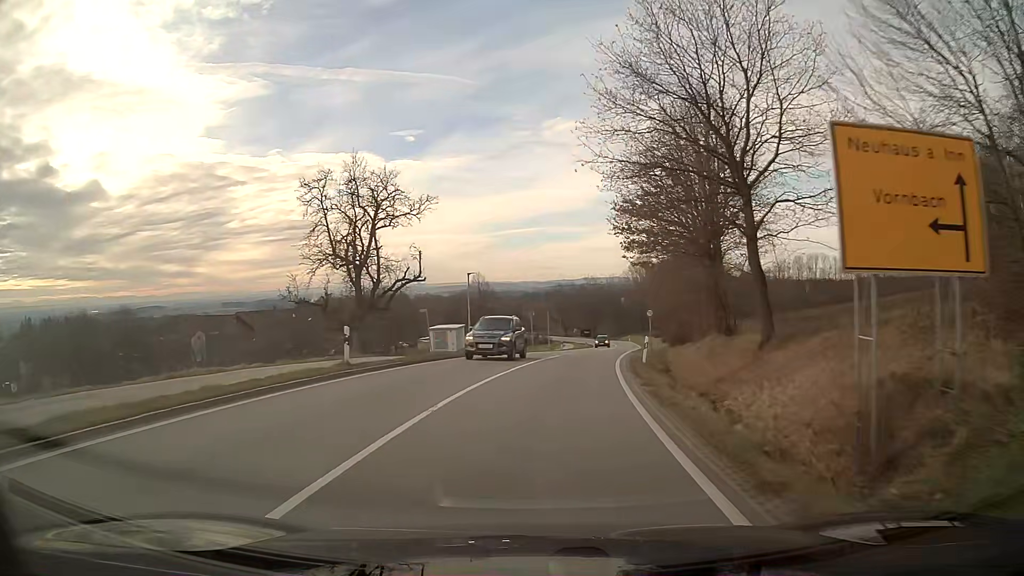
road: secondary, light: Day
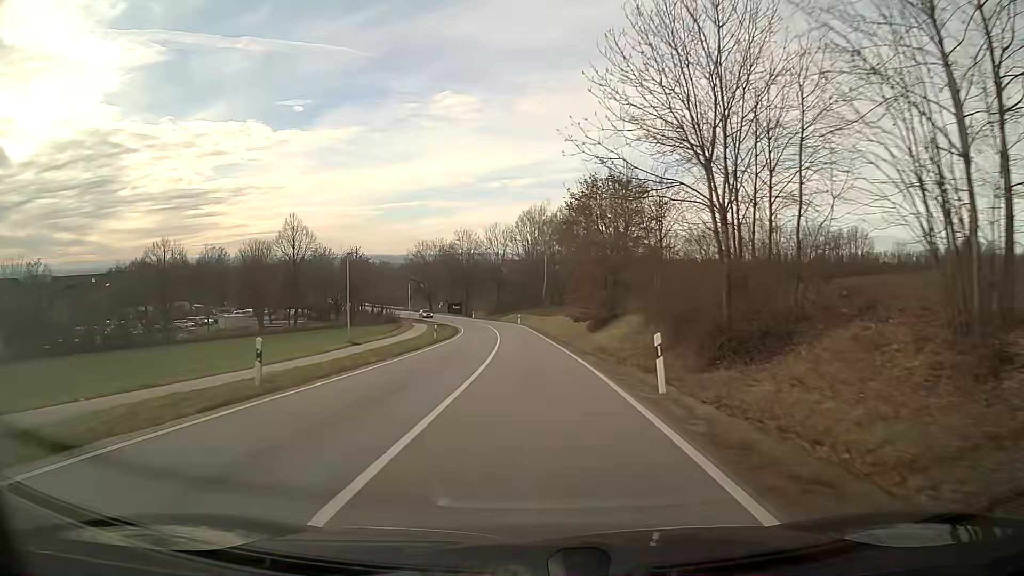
(+4.8, +48.3) m; +9°
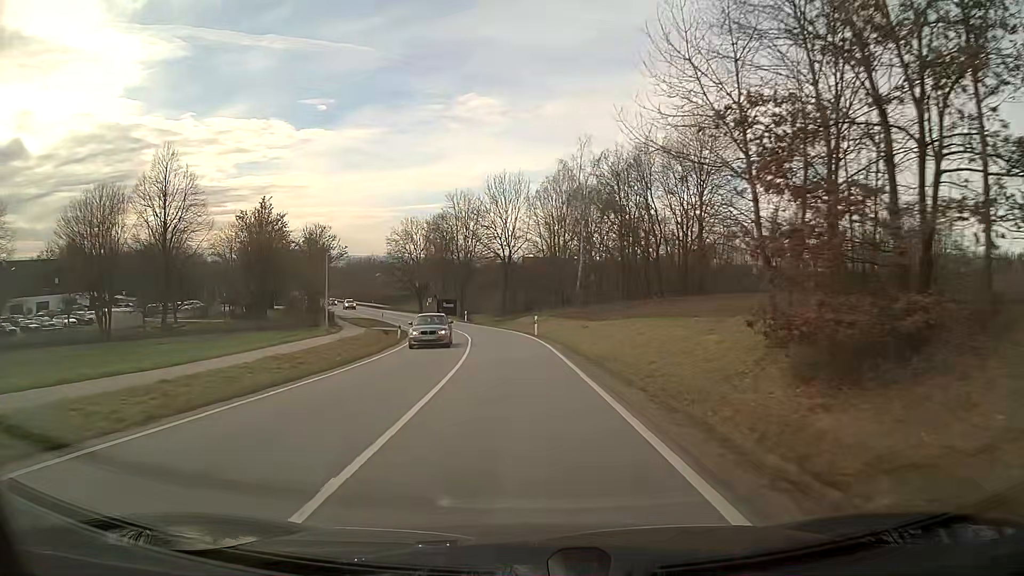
(-0.6, +39.8) m; -2°
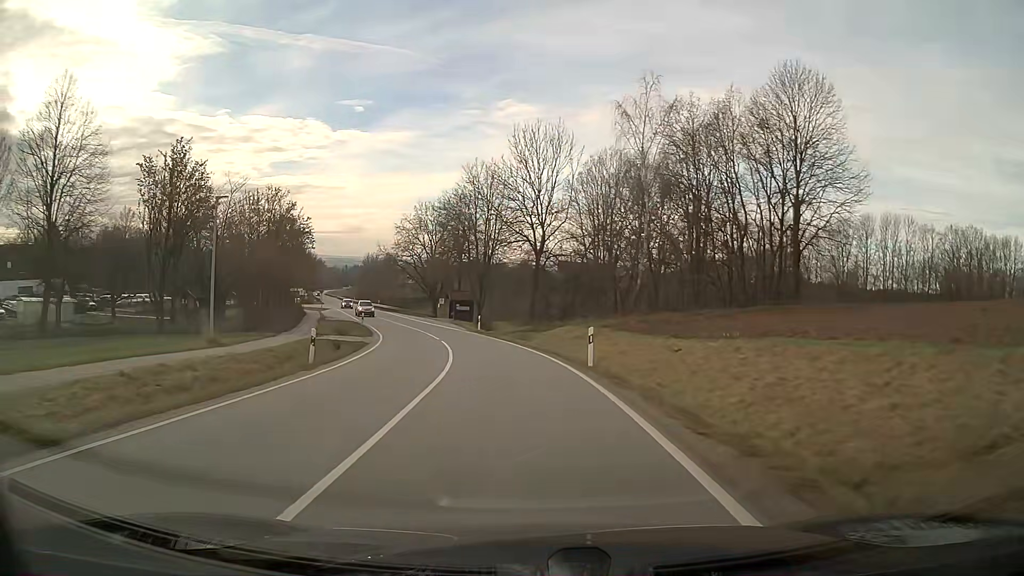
(-0.5, +19.8) m; -4°
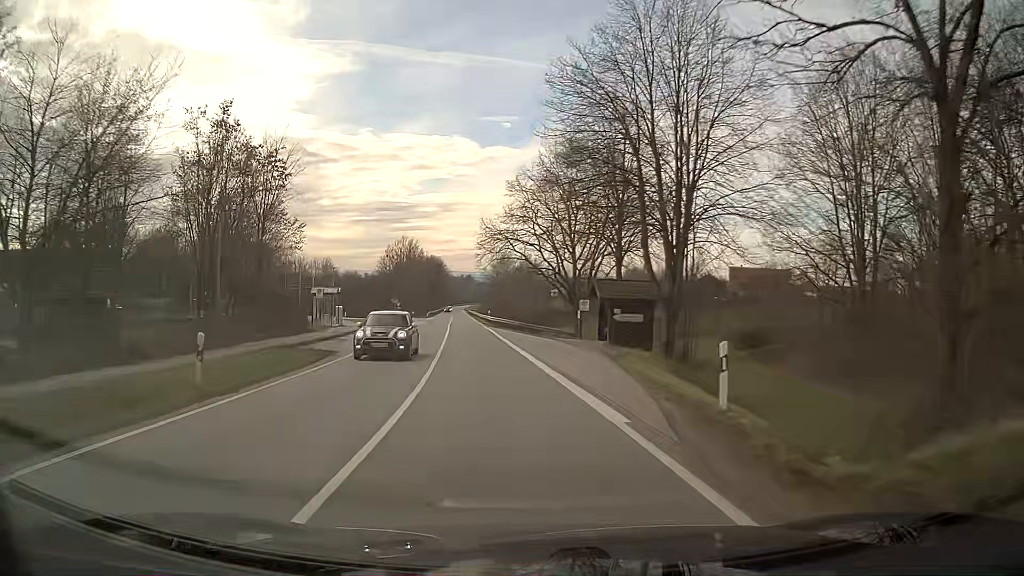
(-4.2, +39.0) m; -13°
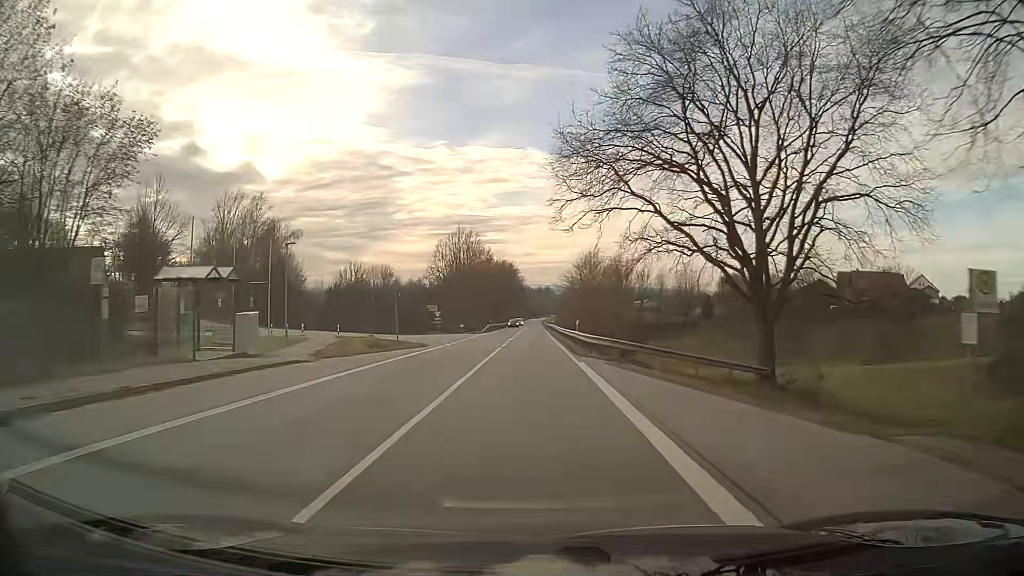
(-1.9, +30.7) m; -5°
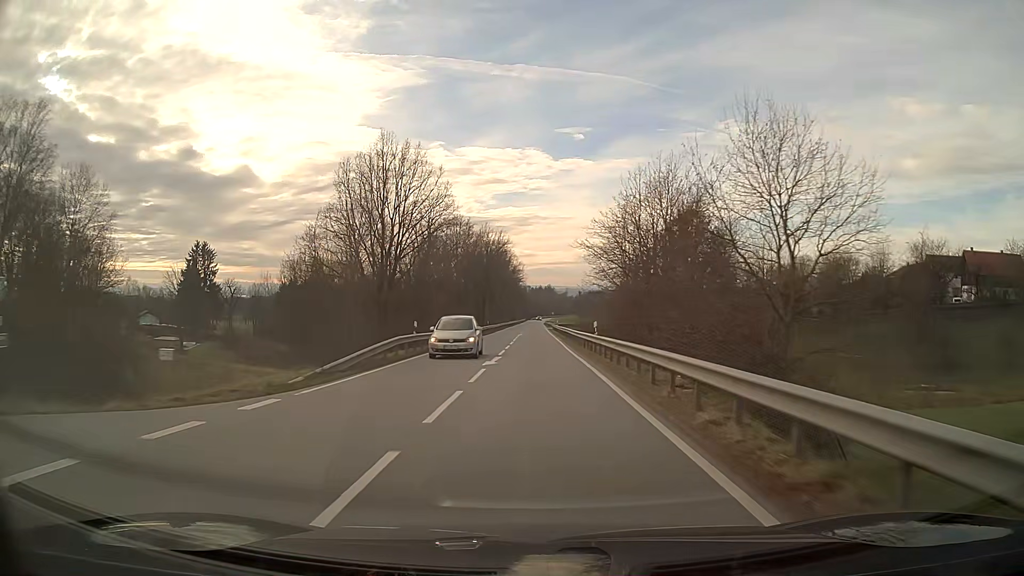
(0.0, +55.0) m; 0°
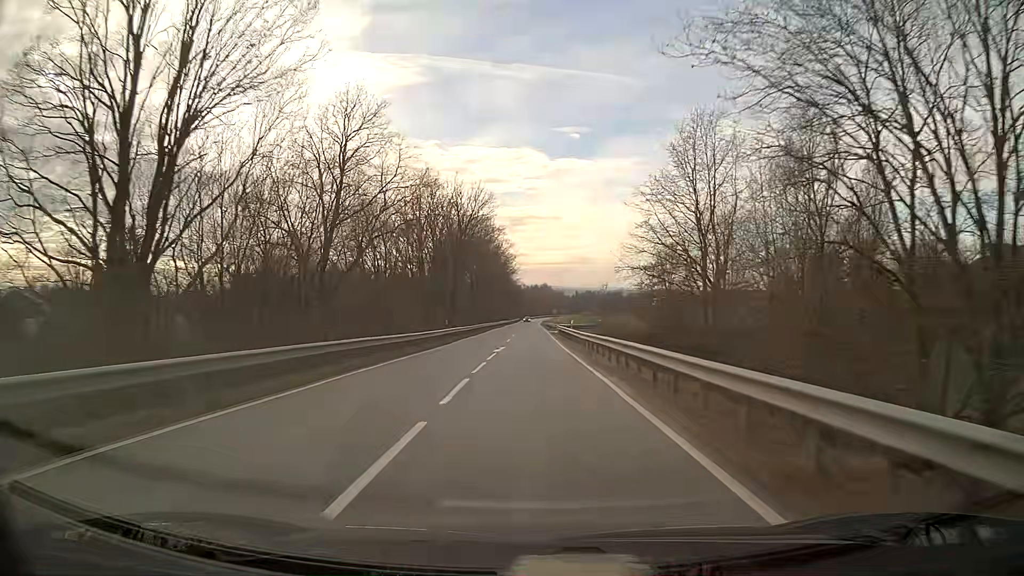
(+0.1, +34.6) m; 0°
